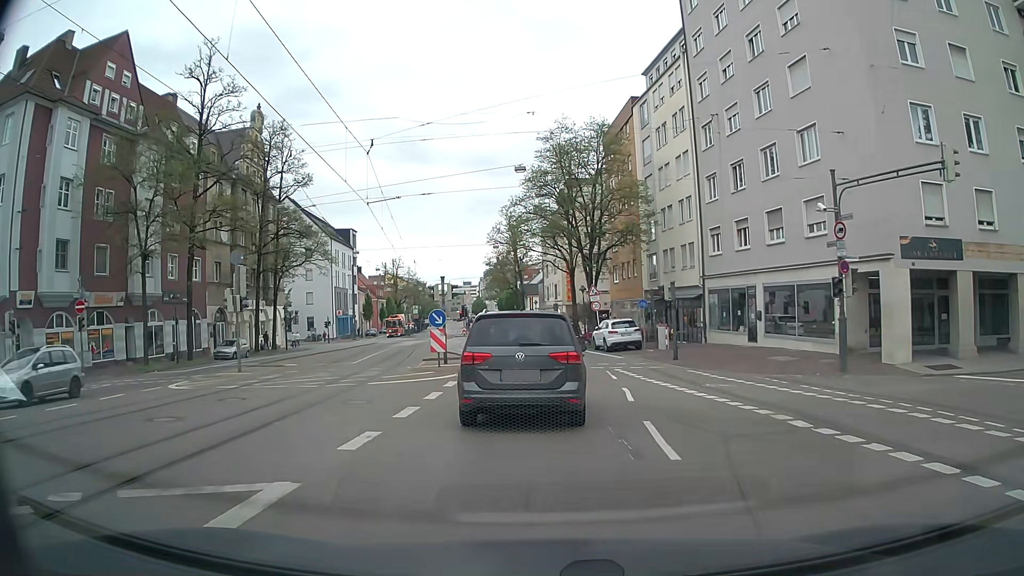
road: tertiary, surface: asphalt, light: Day
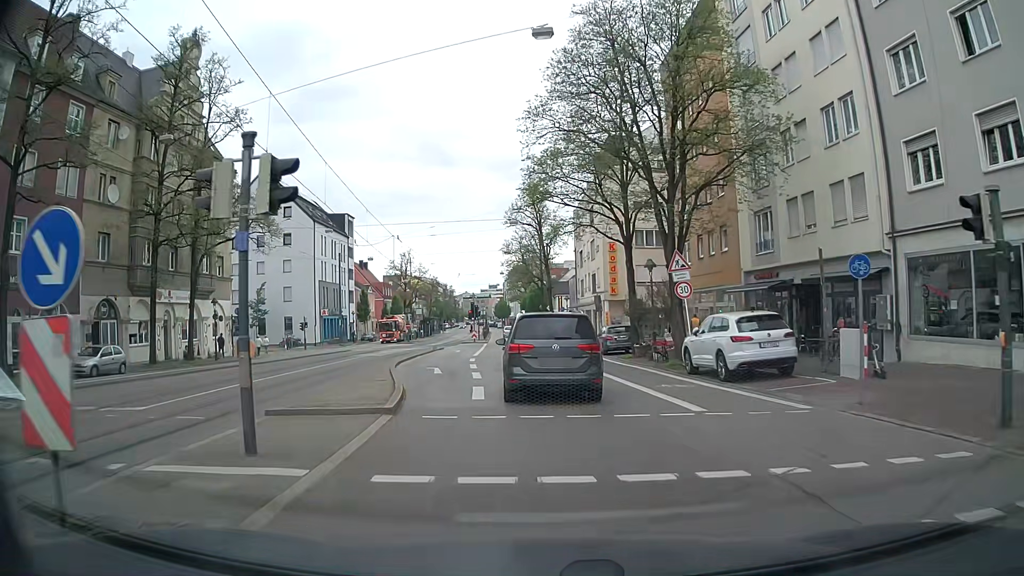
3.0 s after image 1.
(-0.5, +19.5) m; -2°
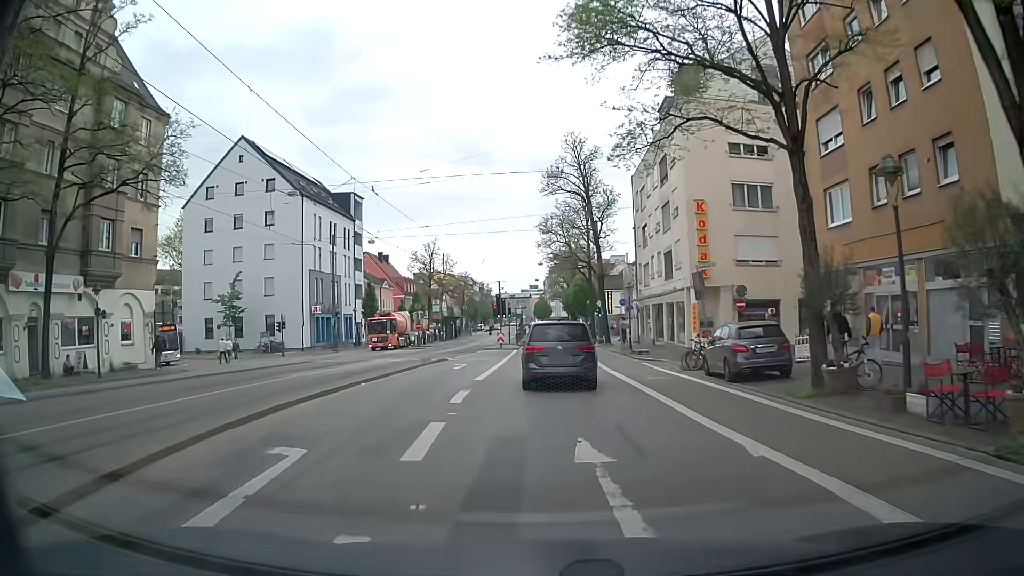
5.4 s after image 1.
(-0.8, +17.6) m; -4°
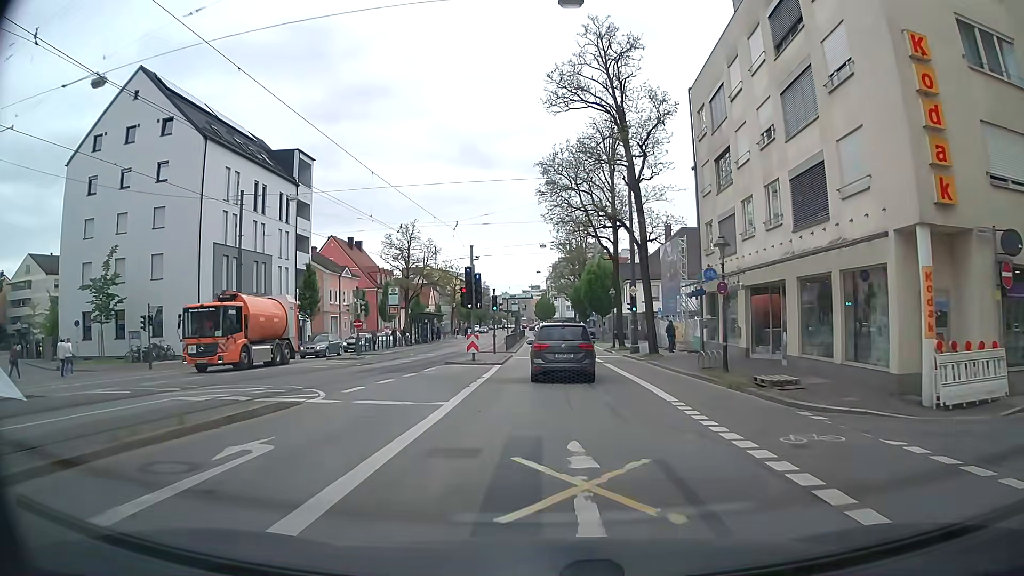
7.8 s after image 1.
(+0.1, +21.5) m; +1°
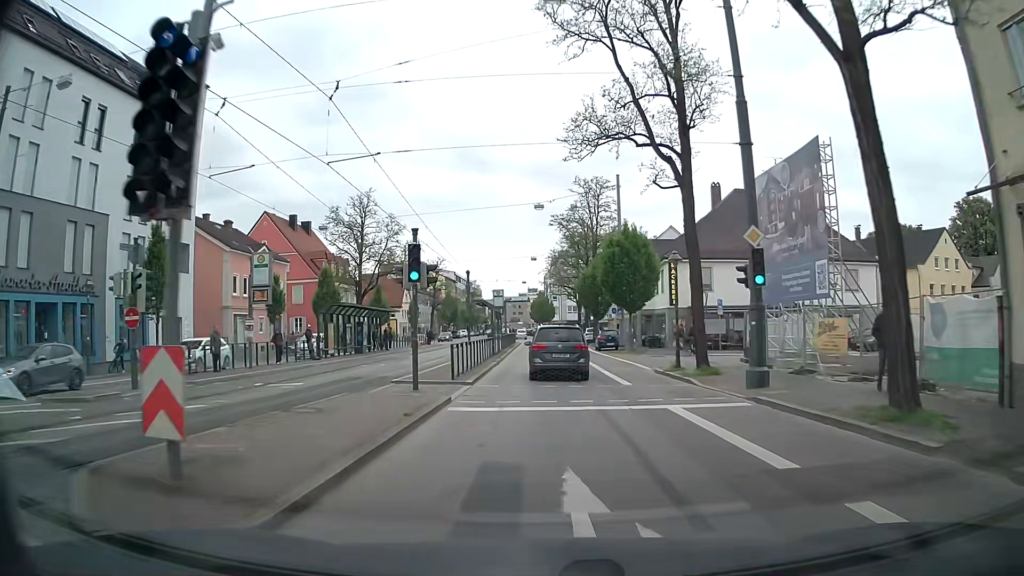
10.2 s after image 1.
(-0.1, +23.8) m; 0°
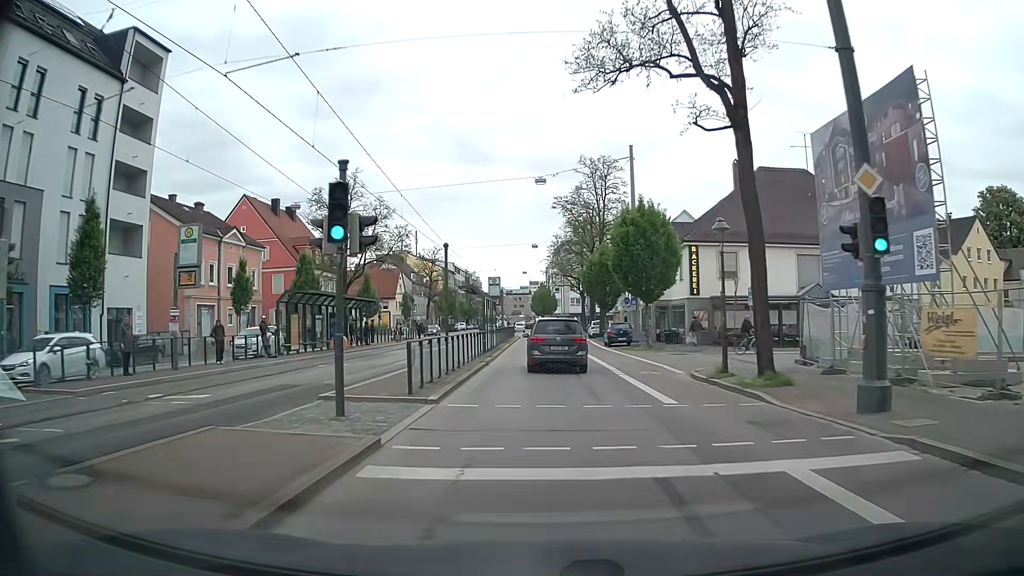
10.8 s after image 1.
(0.0, +6.2) m; 0°
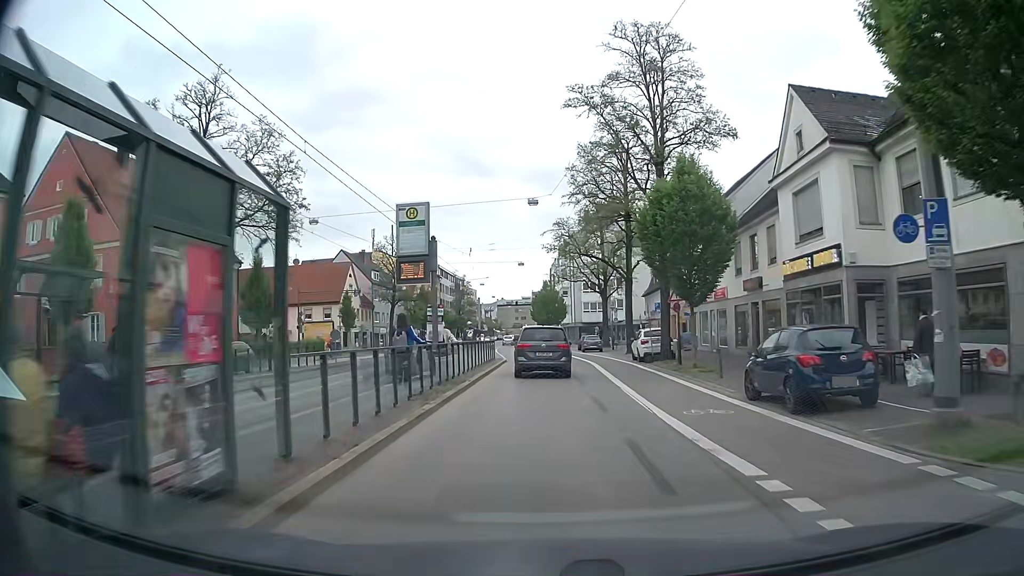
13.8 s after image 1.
(0.0, +31.0) m; 0°
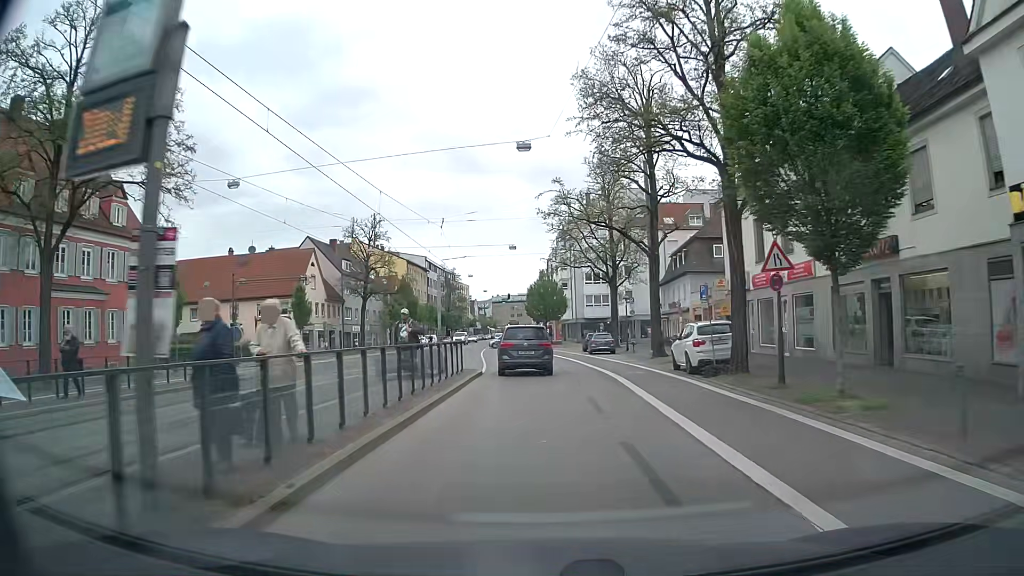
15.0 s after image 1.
(0.0, +12.5) m; 0°
(0, +10) (0, +20) (-1, +30) (-1, +40) (-2, +50) (-3, +60) (-3, +70) (-4, +80) (-5, +90) (-6, +100) m
